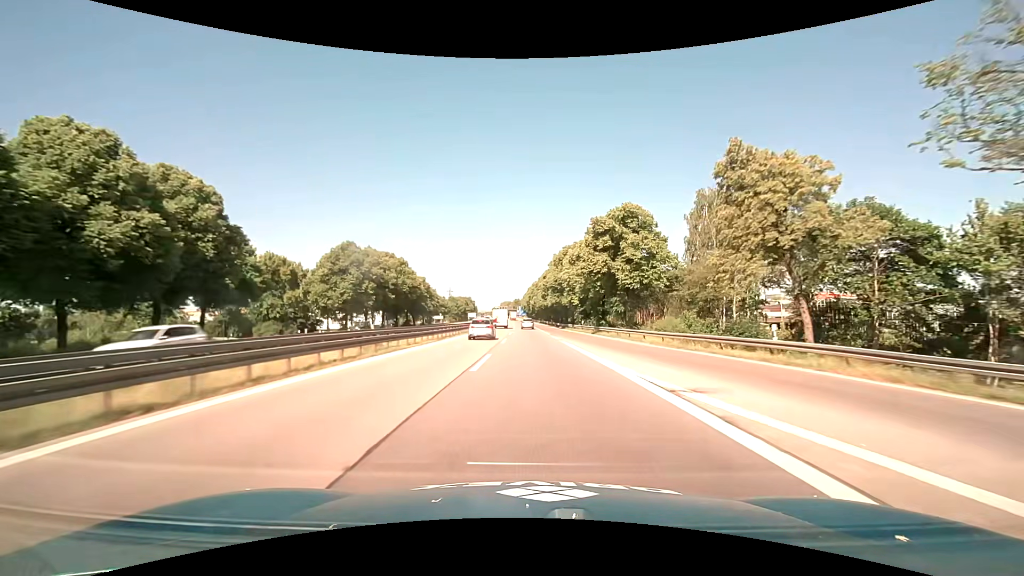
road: motorway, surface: asphalt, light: Day
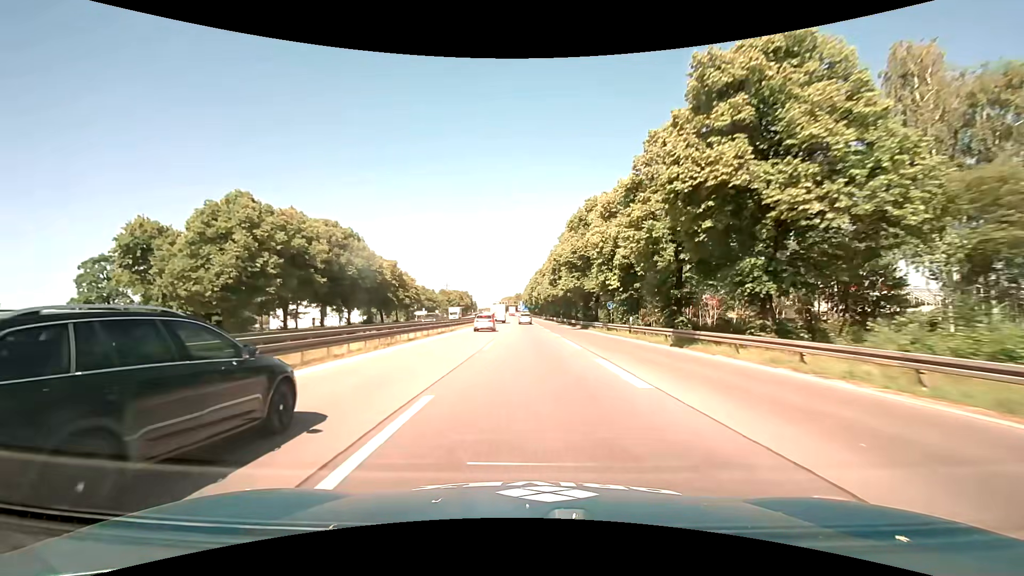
(-0.1, +28.8) m; 0°
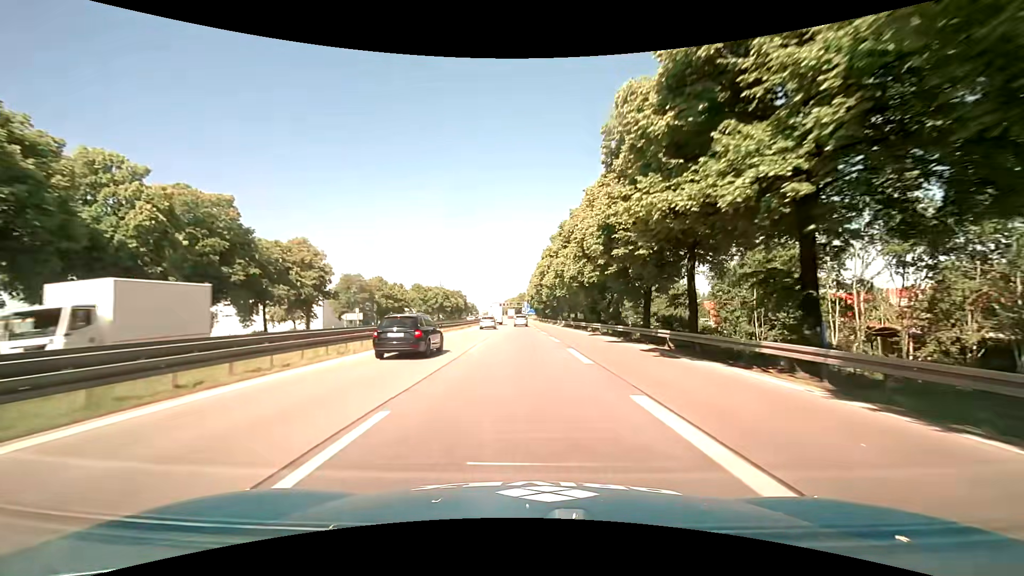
(-0.5, +55.0) m; -1°
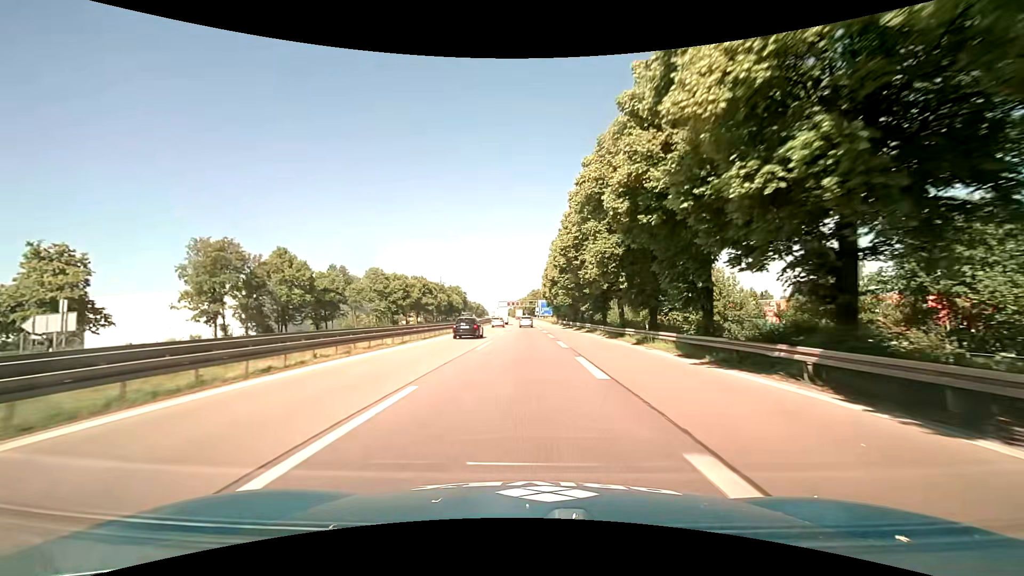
(-0.1, +51.3) m; -1°
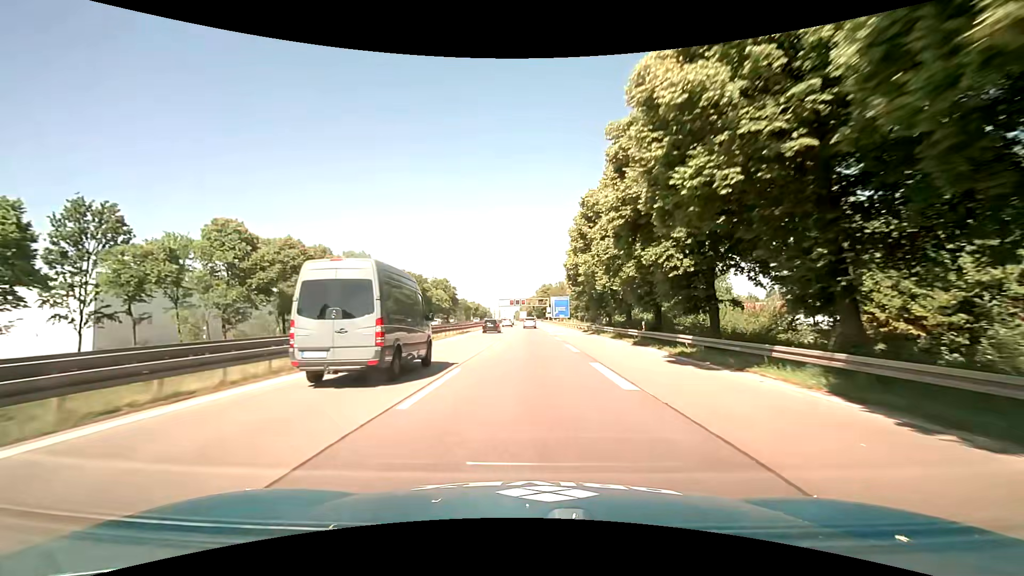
(-0.4, +49.8) m; -1°
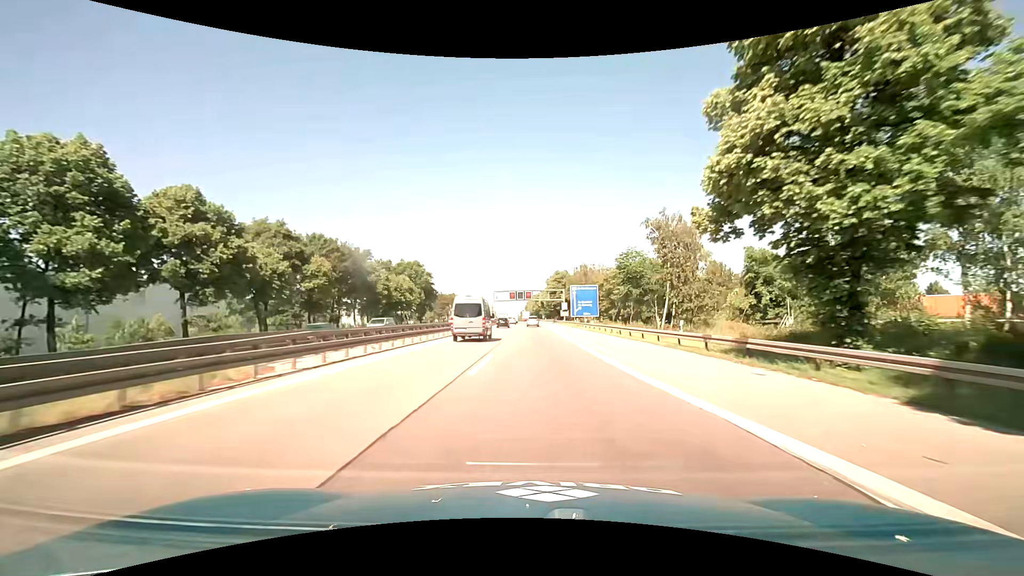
(-0.3, +49.4) m; -1°
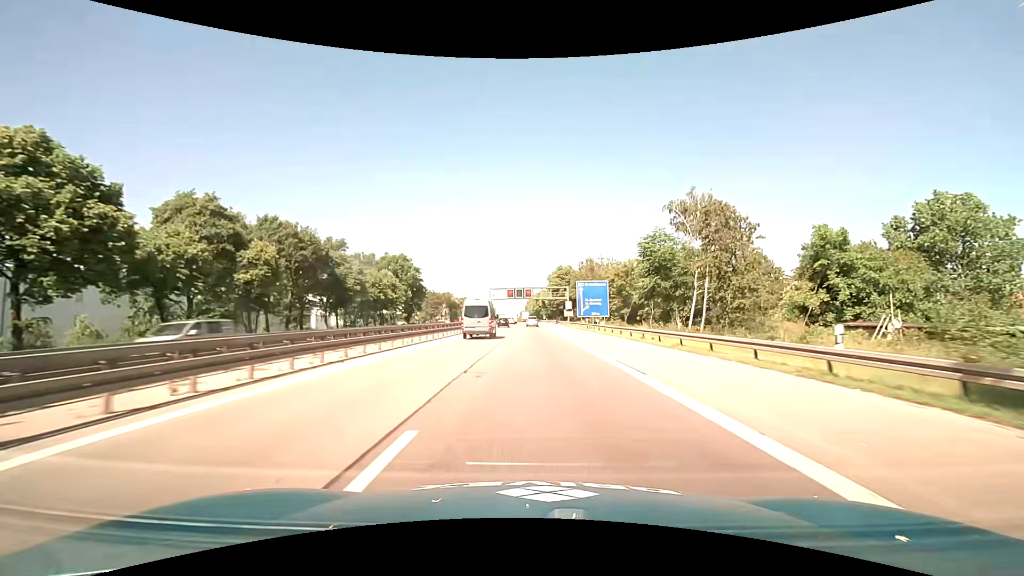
(0.0, +12.2) m; 0°
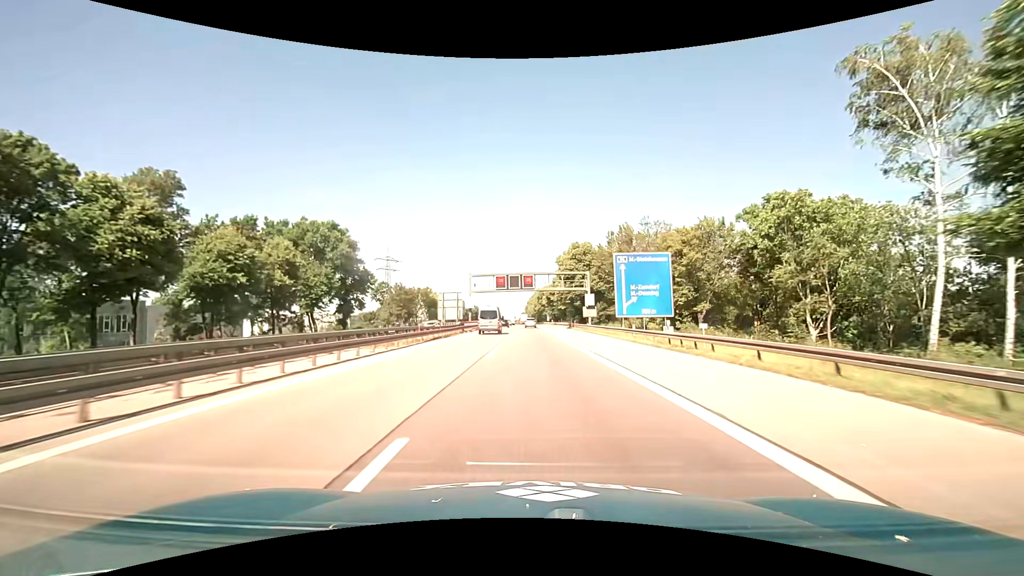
(+0.1, +36.5) m; 0°
(0, +10) (0, +20) (0, +30) (0, +40) (0, +50) (0, +60) (0, +70) (-1, +80) (-1, +90) (-1, +100) m
